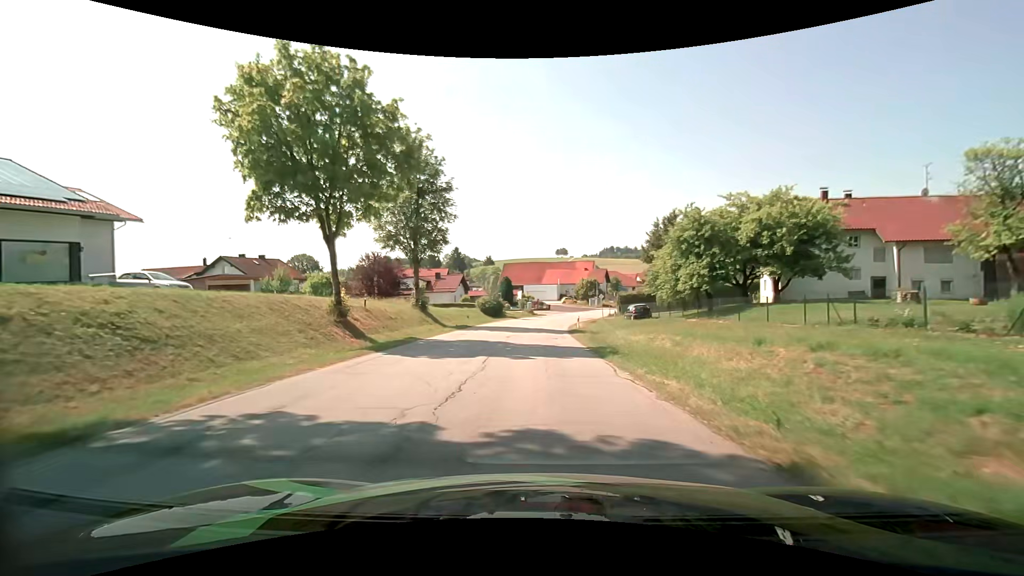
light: Day
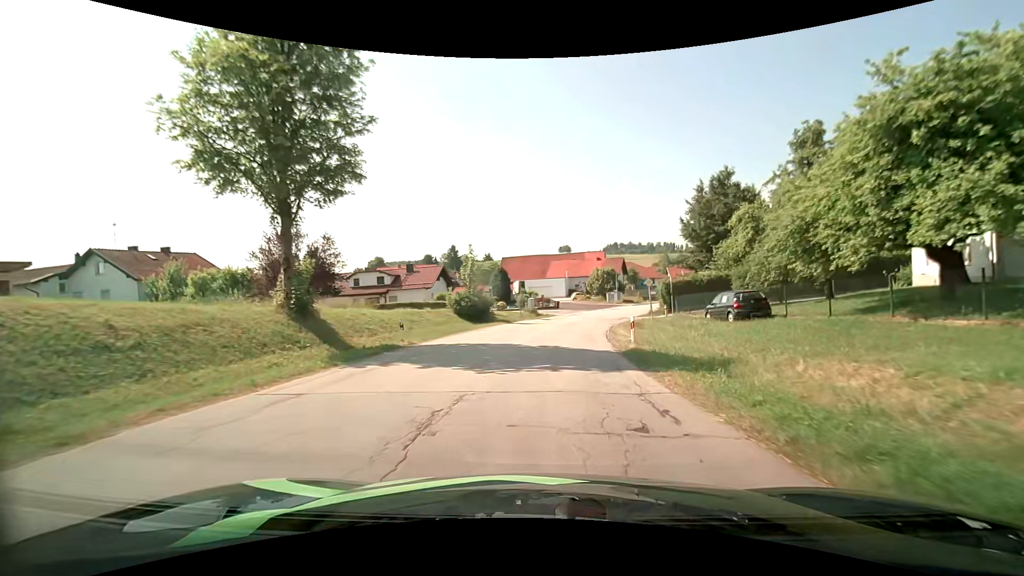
(-0.3, +20.2) m; -1°
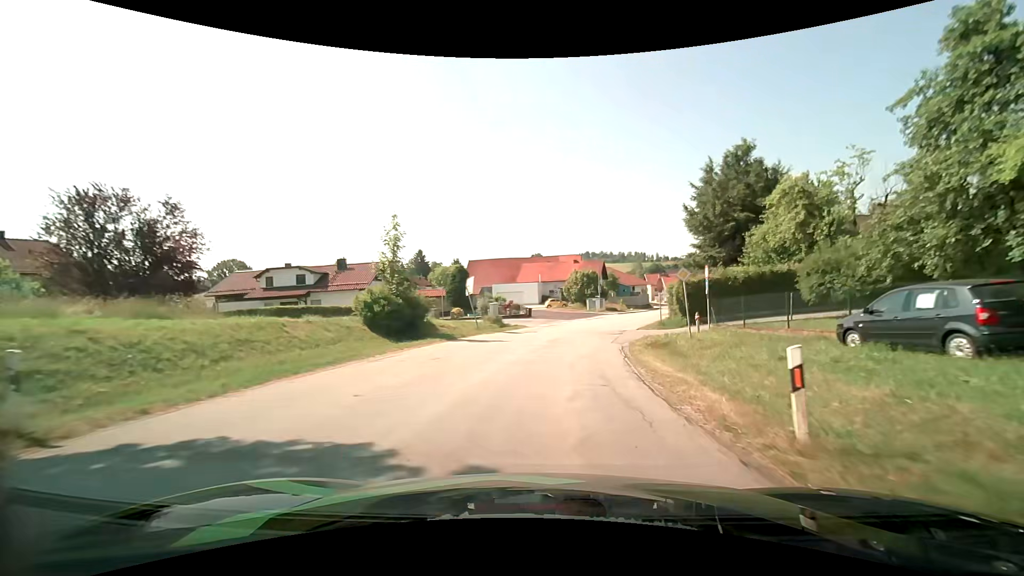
(+0.3, +13.1) m; +3°
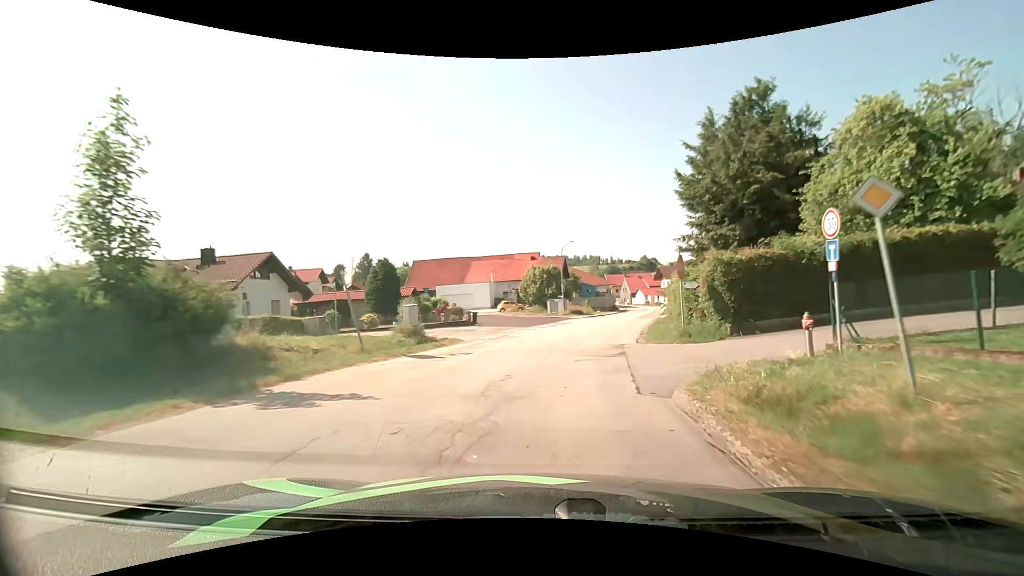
(+0.5, +13.0) m; +5°
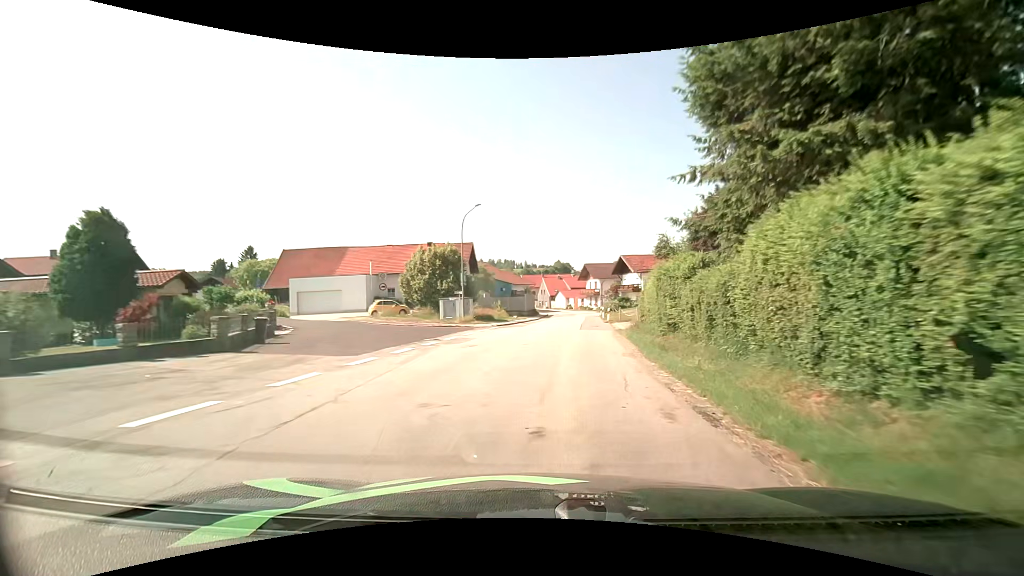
(+1.7, +19.9) m; +10°
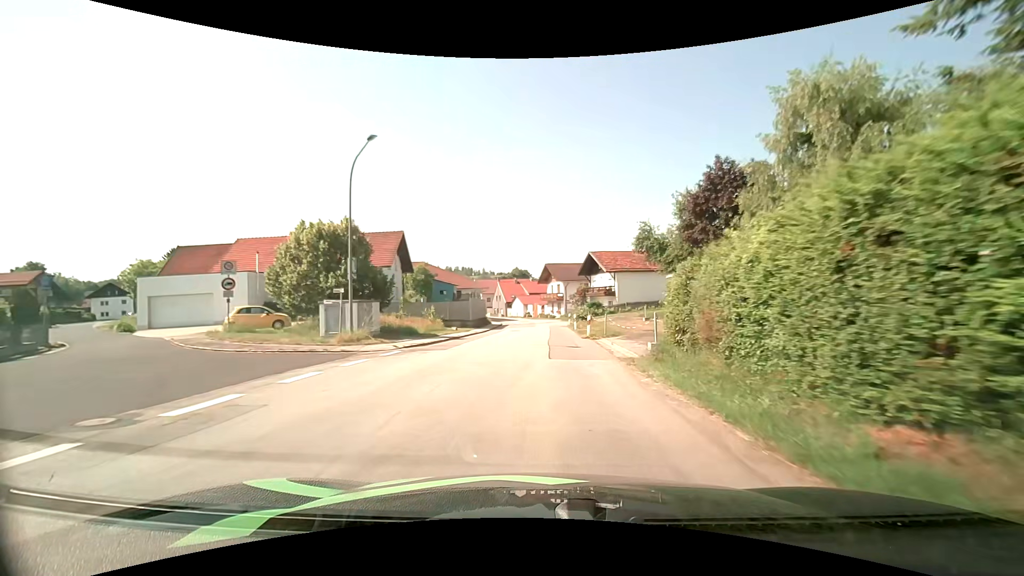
(+0.6, +13.8) m; +5°
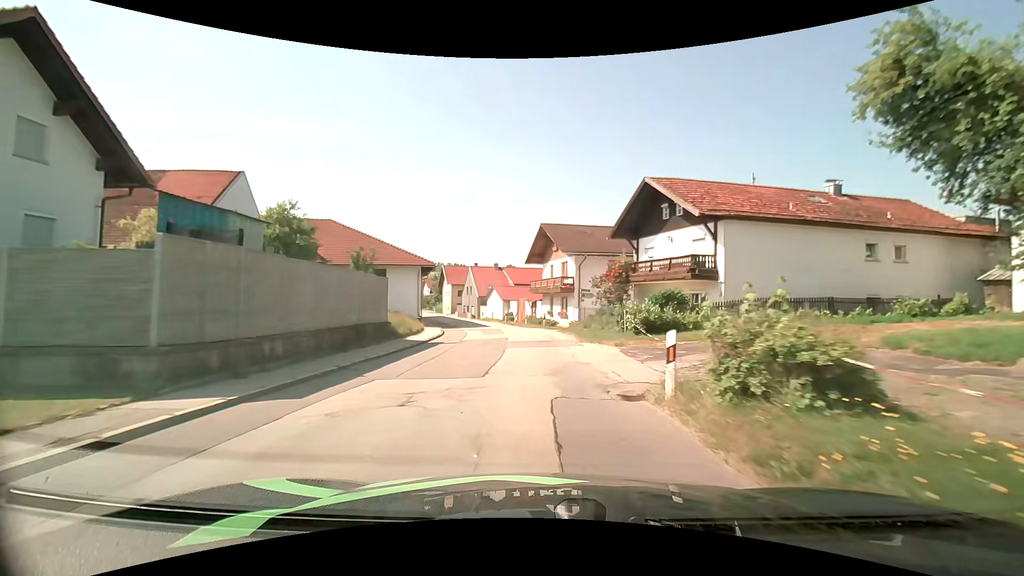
(+0.4, +34.7) m; 0°
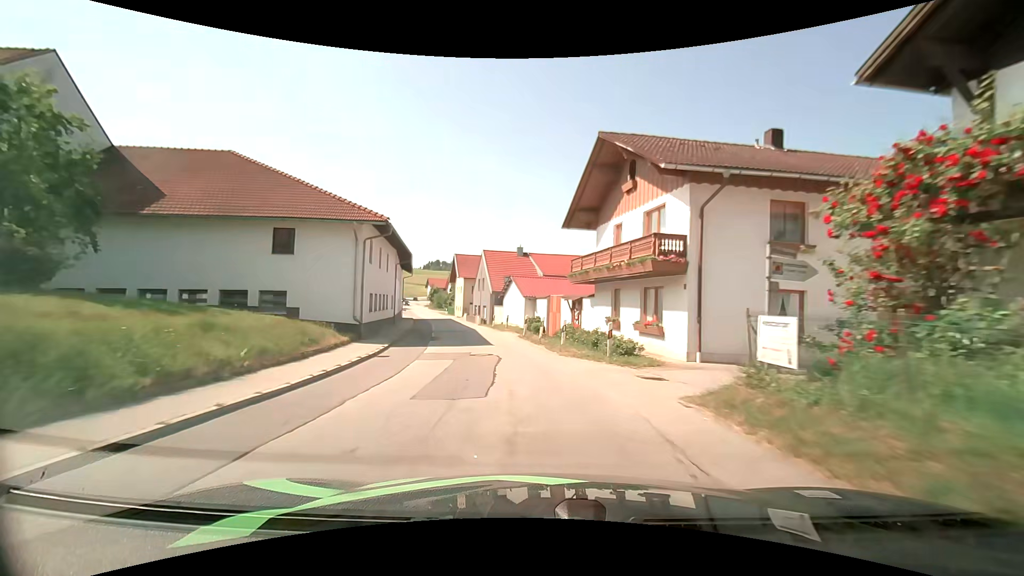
(-0.5, +21.0) m; -4°
(0, +10) (-1, +20) (-3, +30) (-5, +40) (-8, +49) (-10, +59) (-13, +69) (-16, +78) (-18, +88) (-21, +97) m
